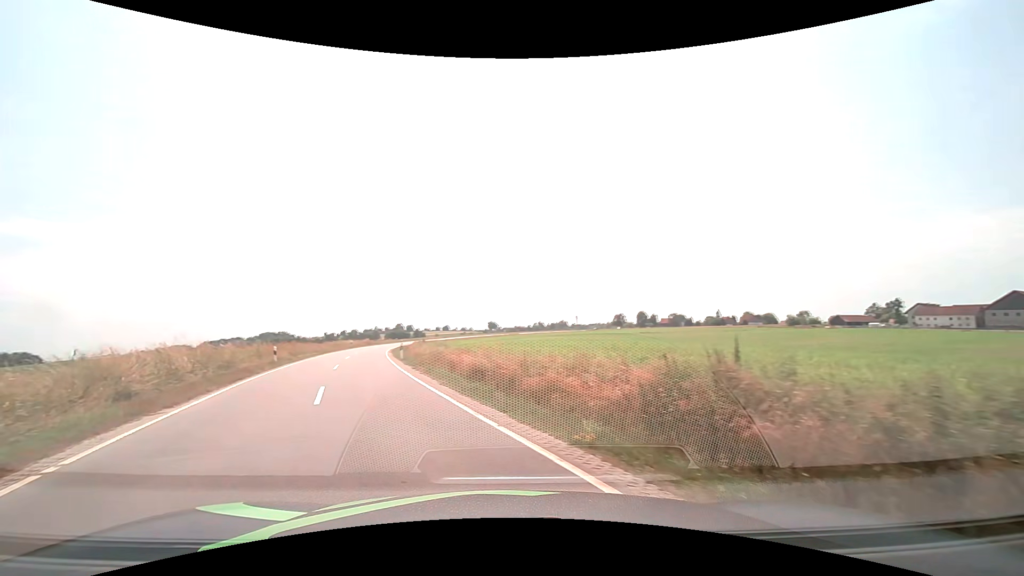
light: Day
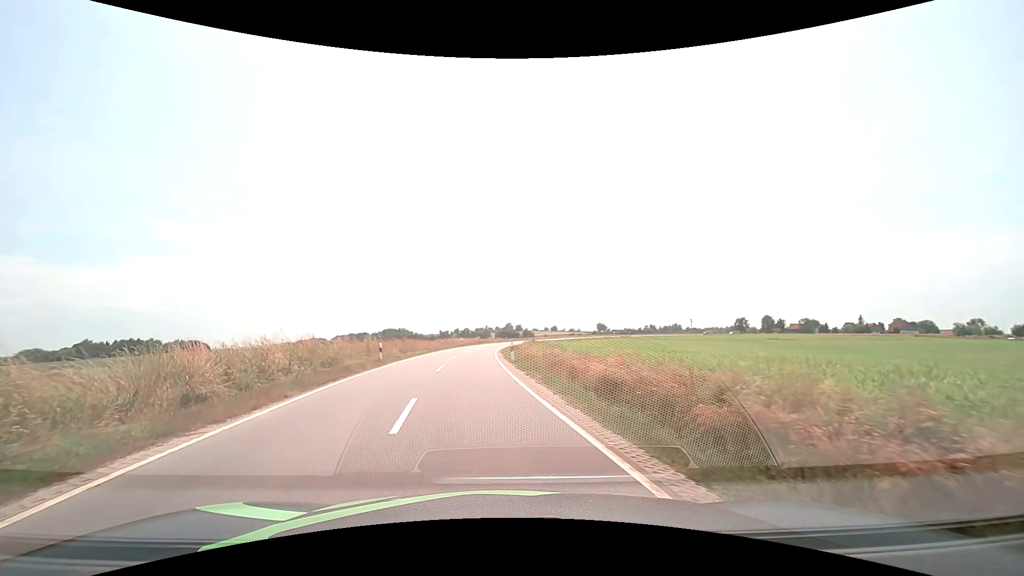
(-0.5, +4.0) m; -13°
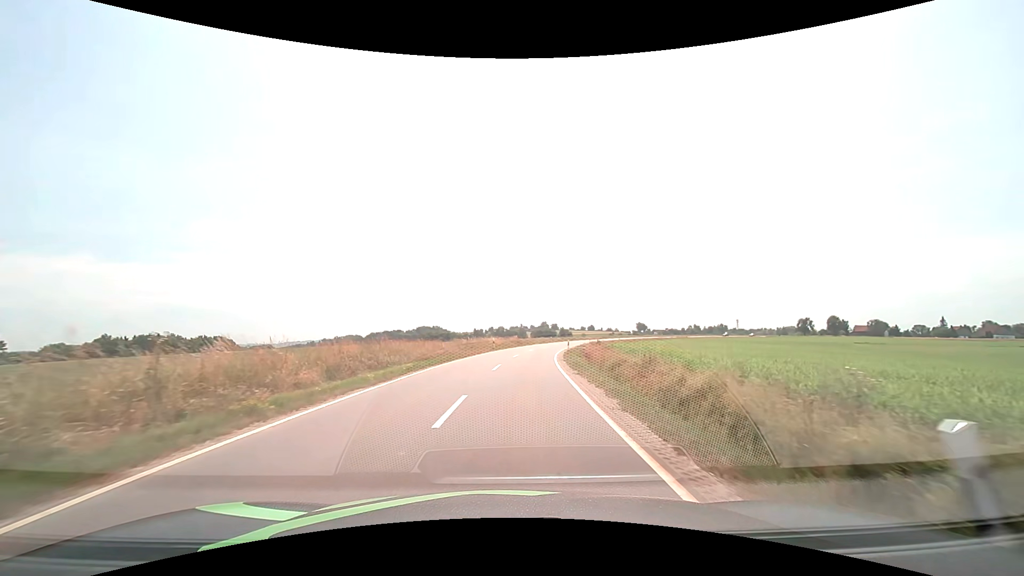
(-1.8, +24.6) m; -4°
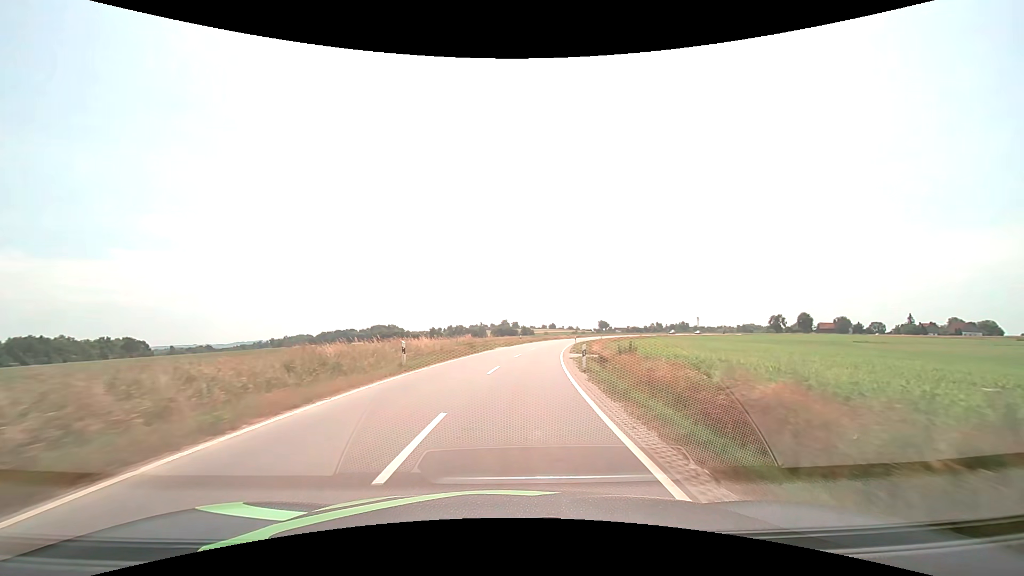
(+1.1, +27.6) m; +4°
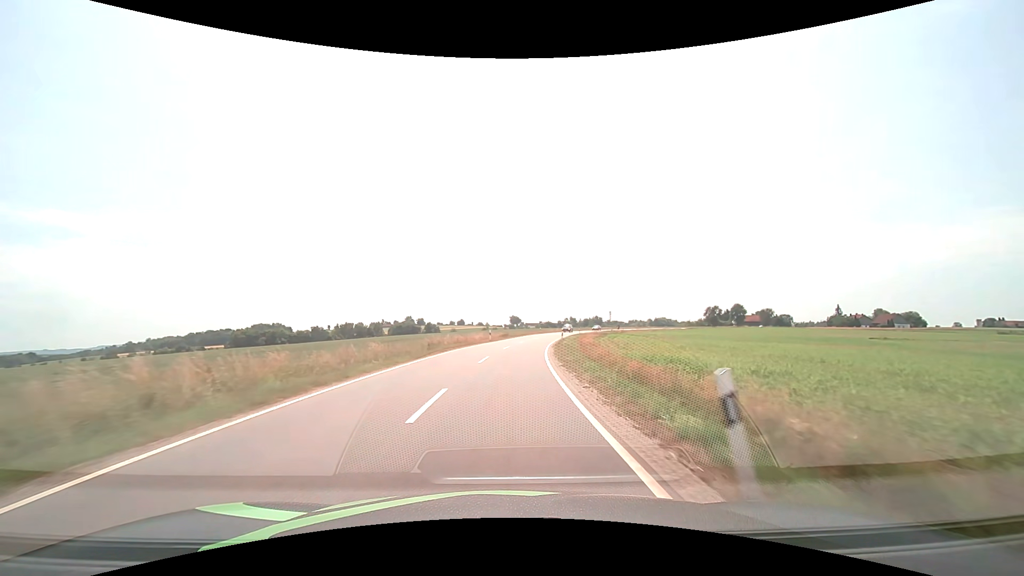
(+5.6, +58.1) m; +10°
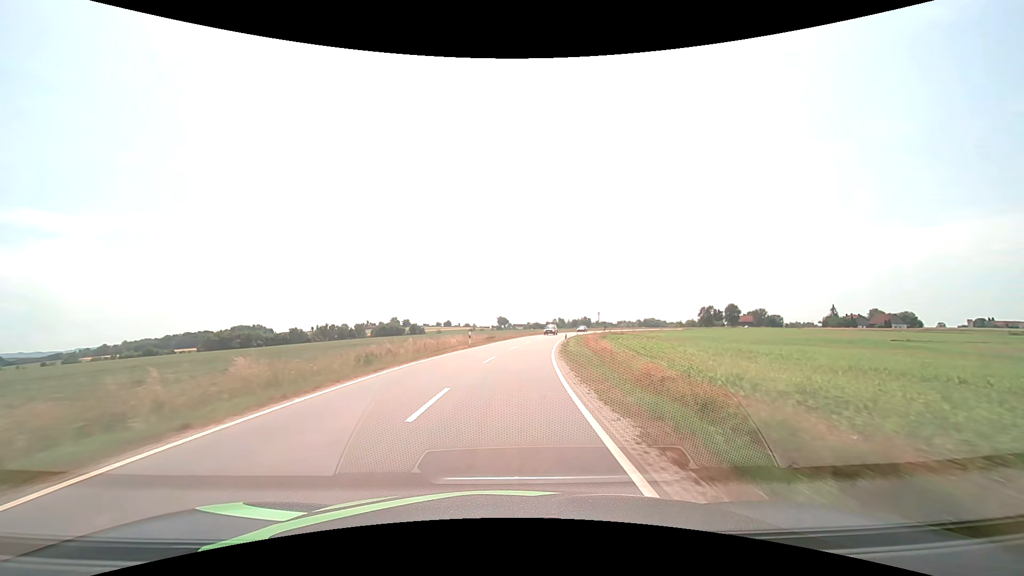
(+0.2, +12.0) m; +1°
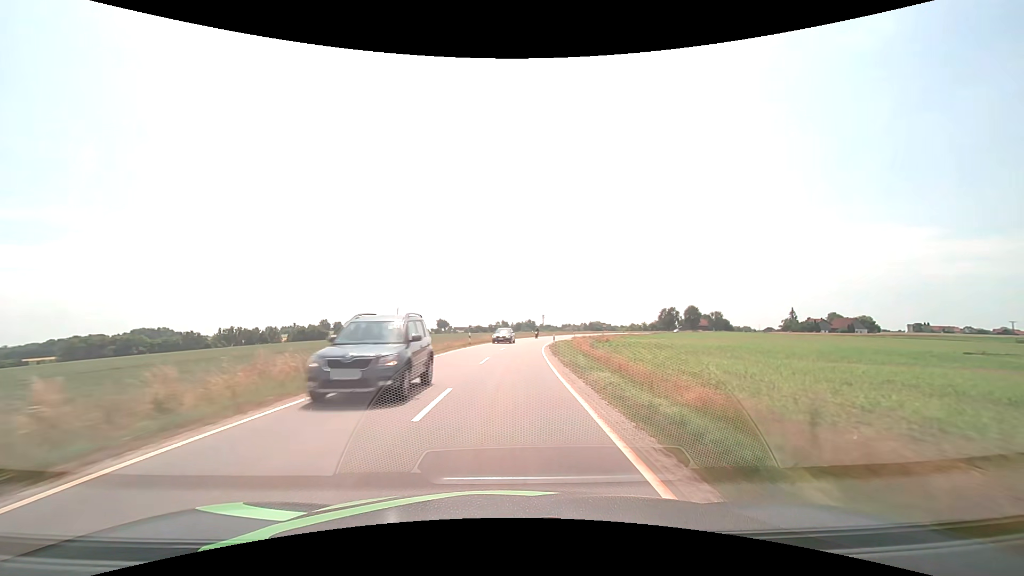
(+2.0, +36.3) m; +6°
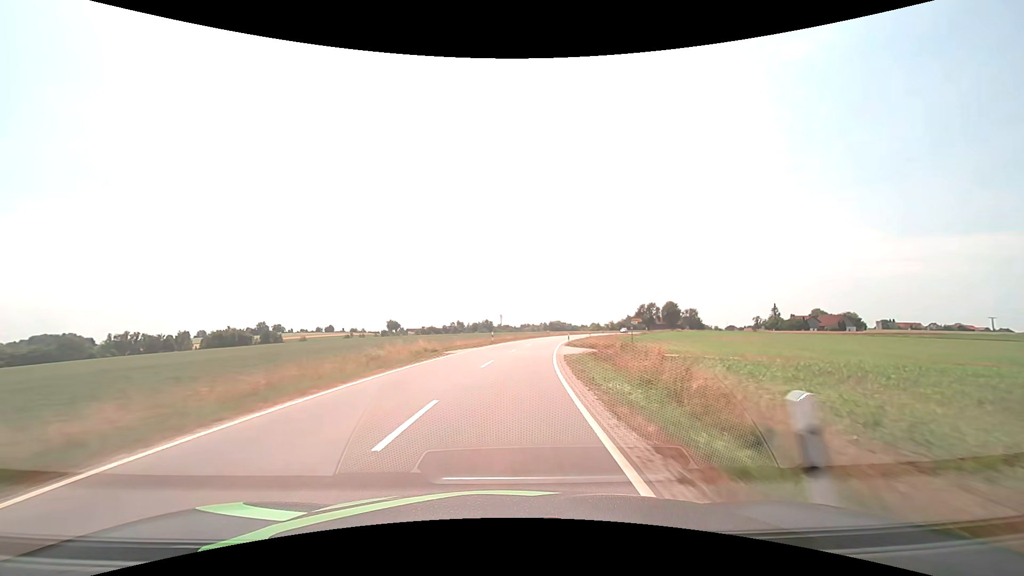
(+1.7, +38.2) m; +5°
(0, +10) (+1, +20) (+1, +30) (+3, +40) (+4, +50) (+6, +60) (+8, +69) (+10, +79) (+13, +89) (+15, +98) m
